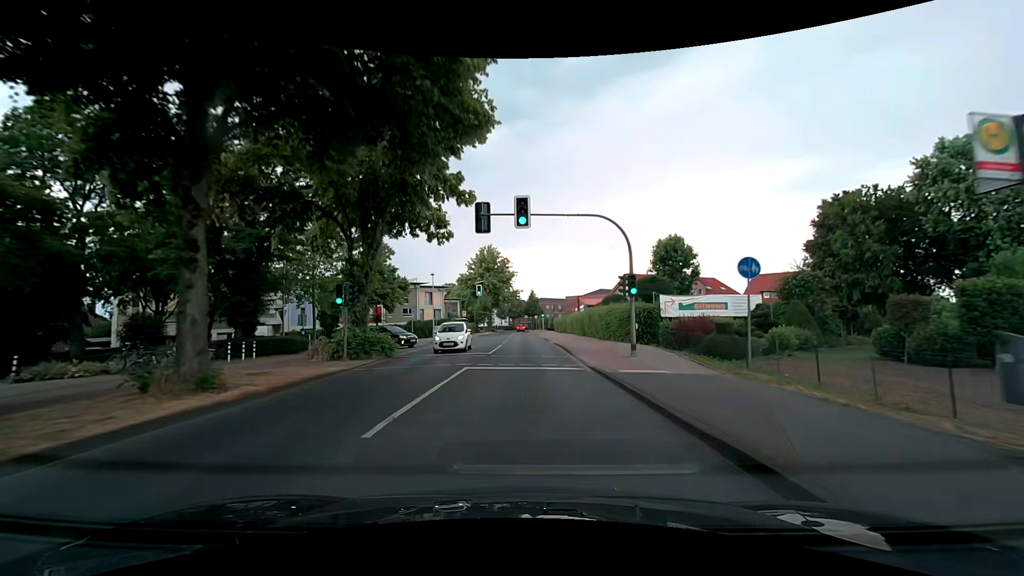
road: secondary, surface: asphalt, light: Day
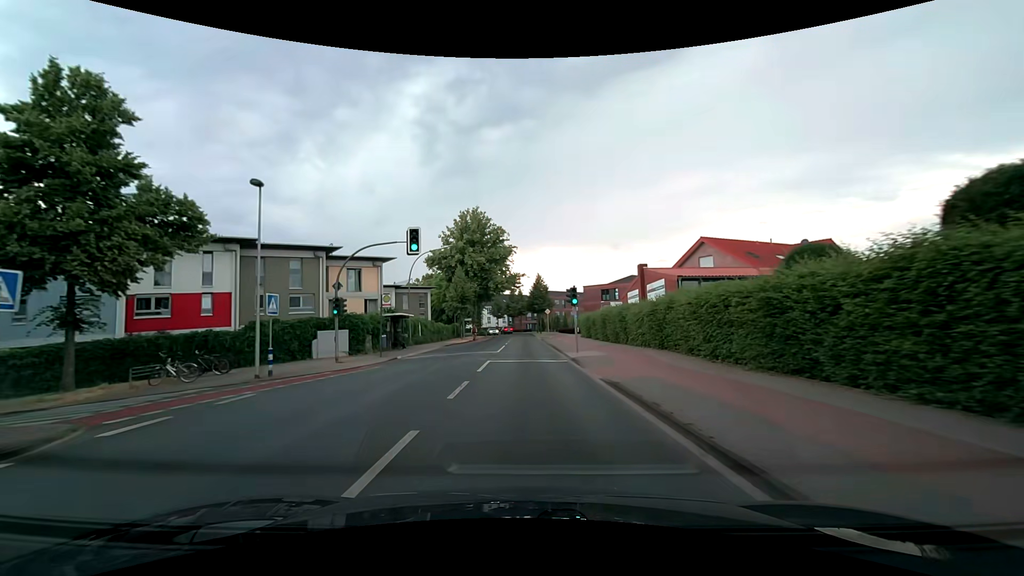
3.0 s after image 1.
(-0.1, +38.0) m; 0°
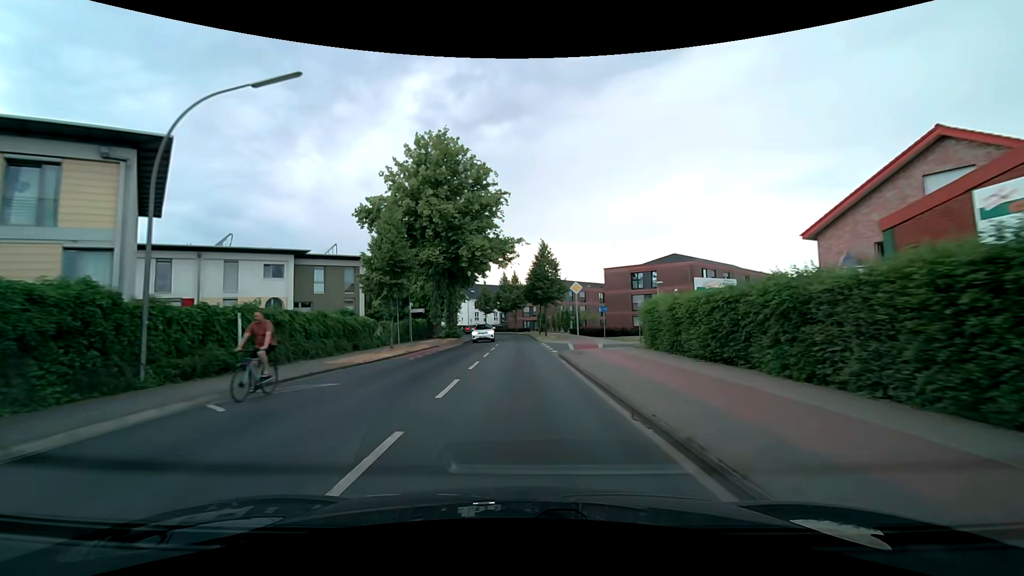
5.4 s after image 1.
(0.0, +30.6) m; 0°
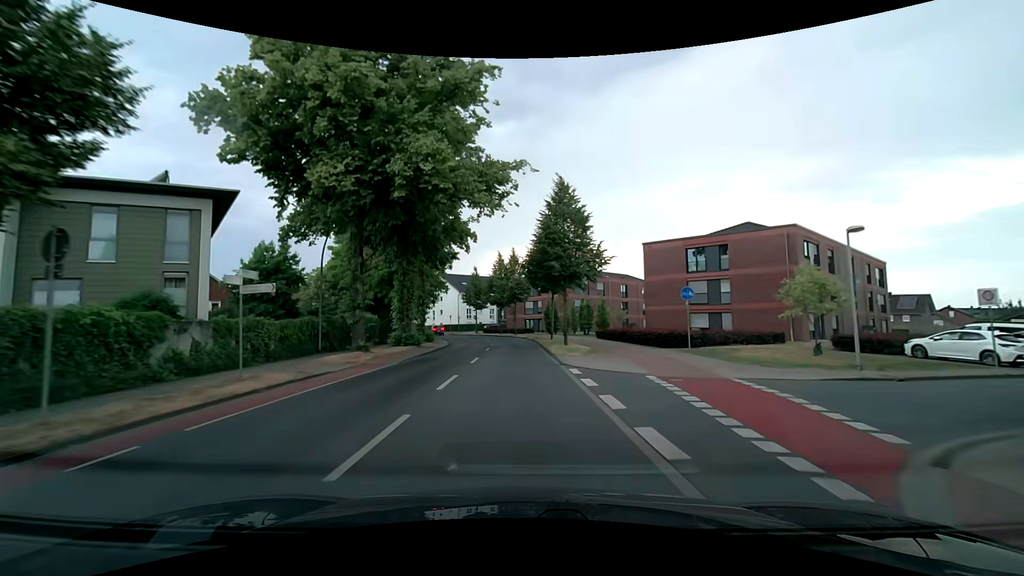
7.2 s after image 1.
(+0.2, +22.9) m; 0°
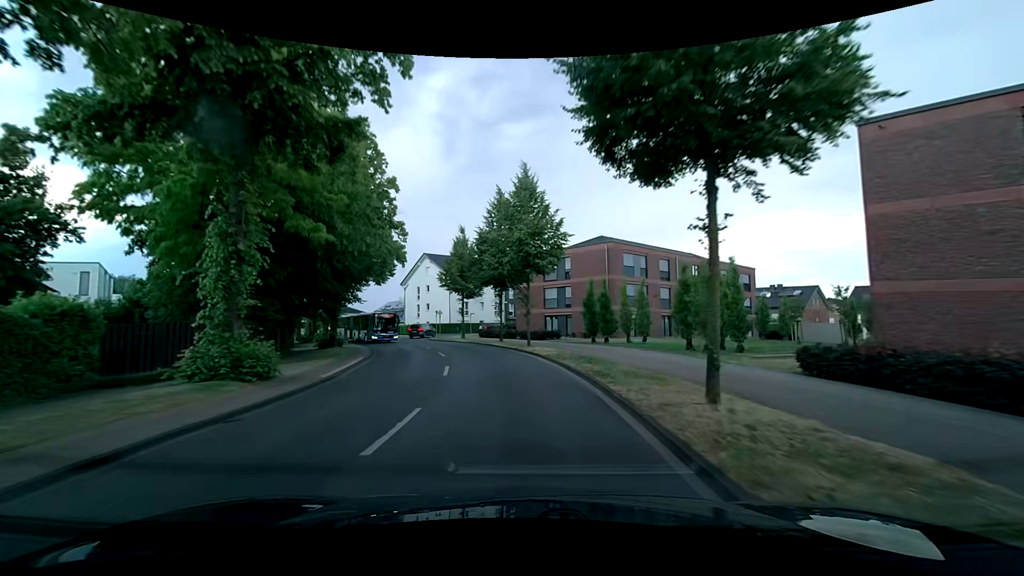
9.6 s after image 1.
(-0.4, +30.7) m; -2°
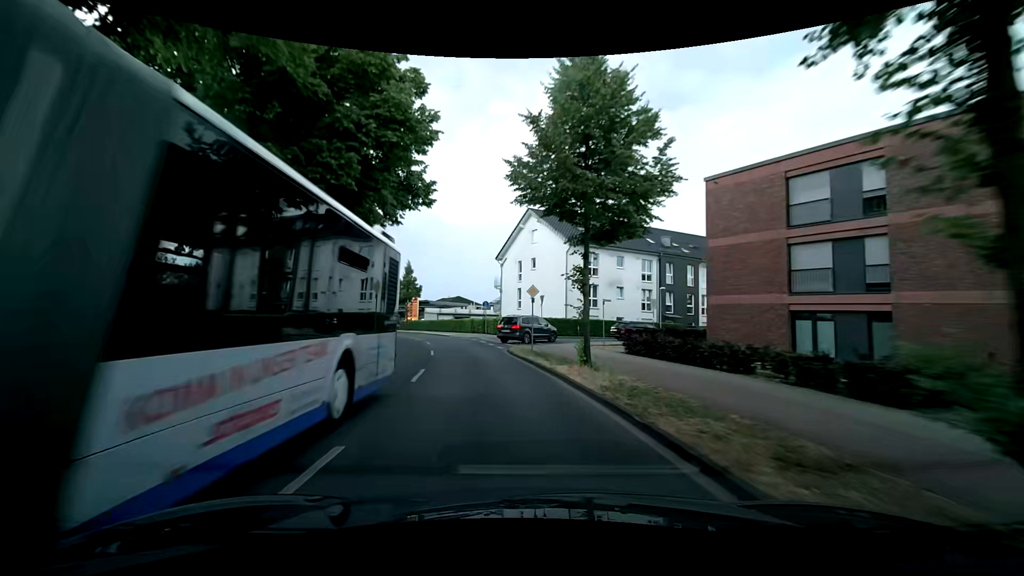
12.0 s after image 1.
(-3.1, +30.3) m; -14°
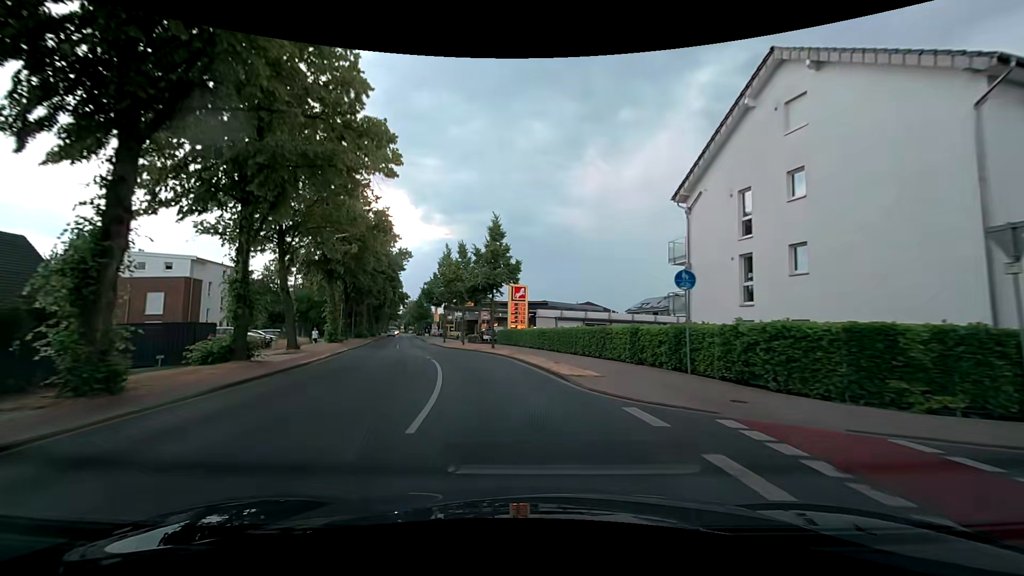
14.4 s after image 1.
(-3.7, +30.0) m; -15°
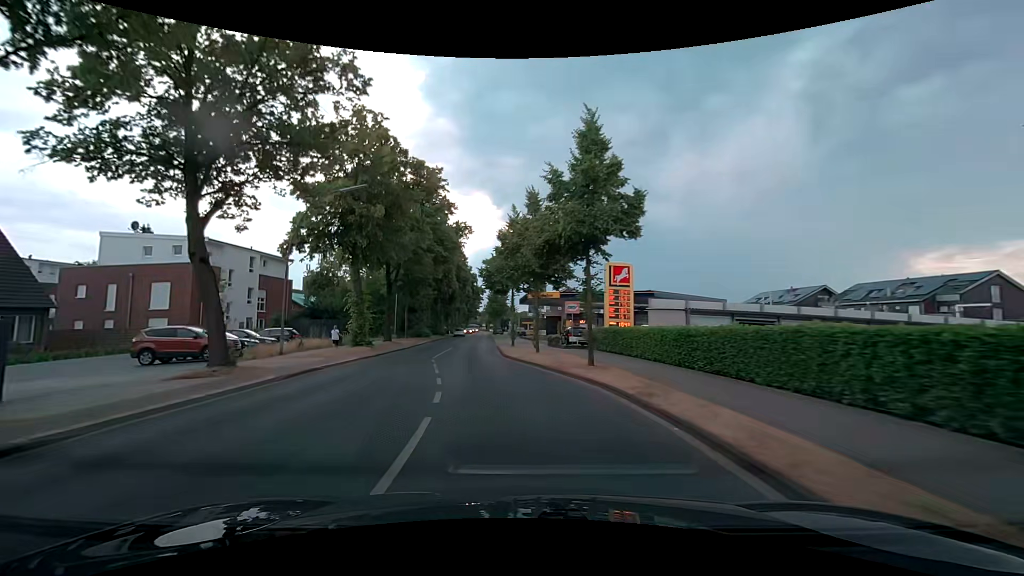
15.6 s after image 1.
(-0.9, +15.1) m; -9°
(-1, +10) (-2, +20) (-3, +30) (-4, +40) (-4, +50) (-5, +60) (-6, +70) (-7, +80) (-7, +90) (-8, +100) m
